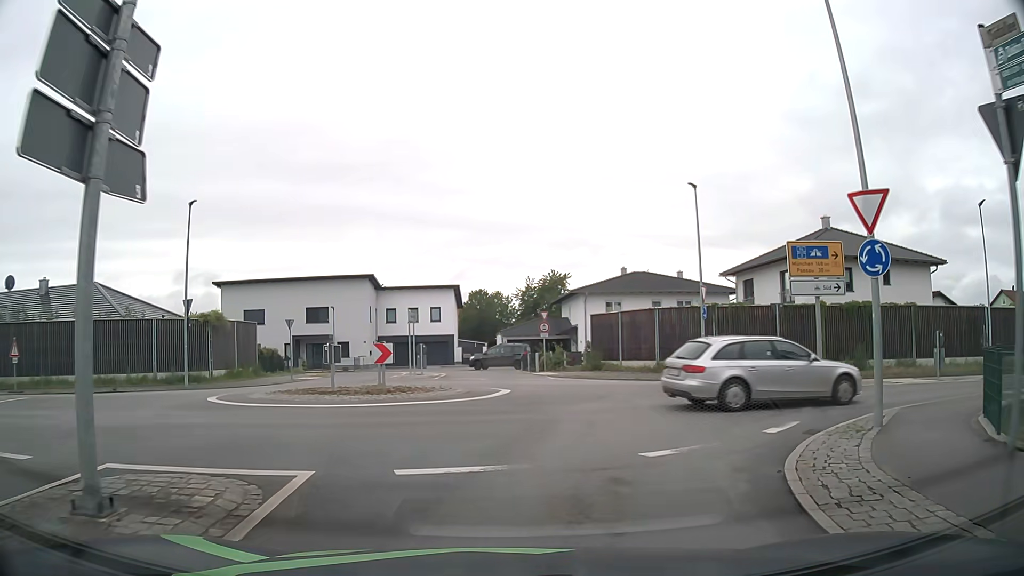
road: unclassified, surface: asphalt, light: Day
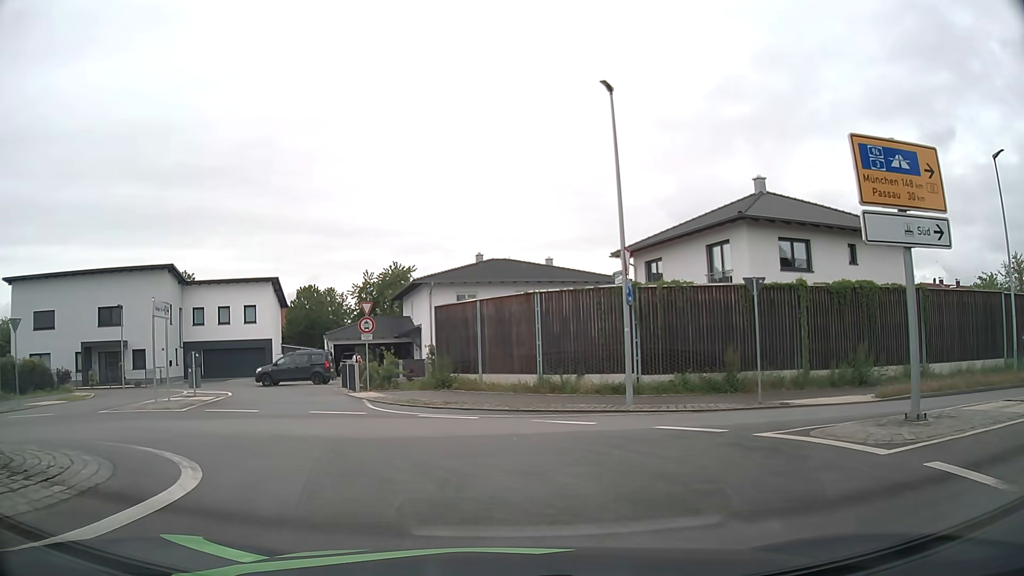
(+1.3, +11.7) m; +13°
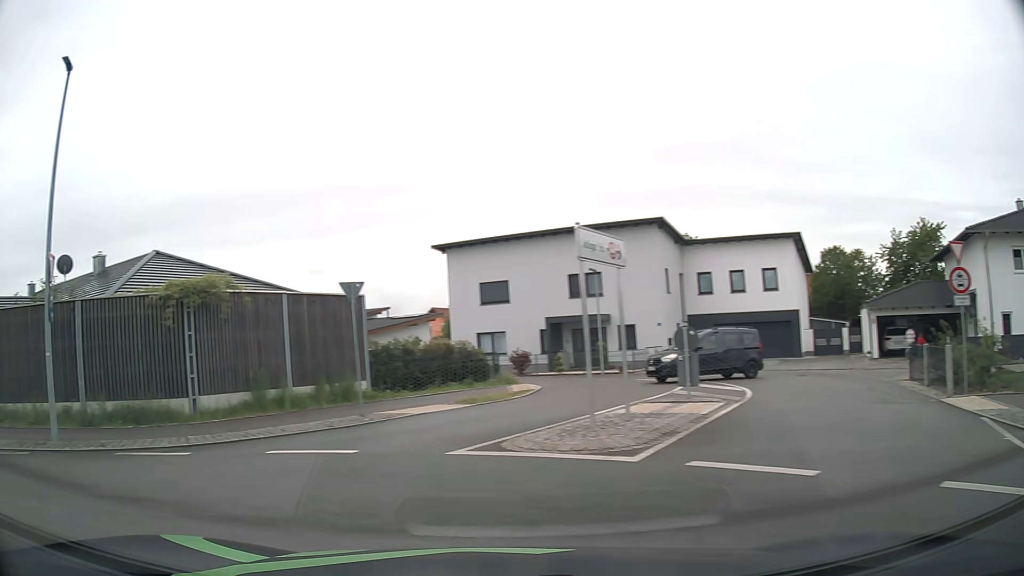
(-2.9, +9.8) m; -47°
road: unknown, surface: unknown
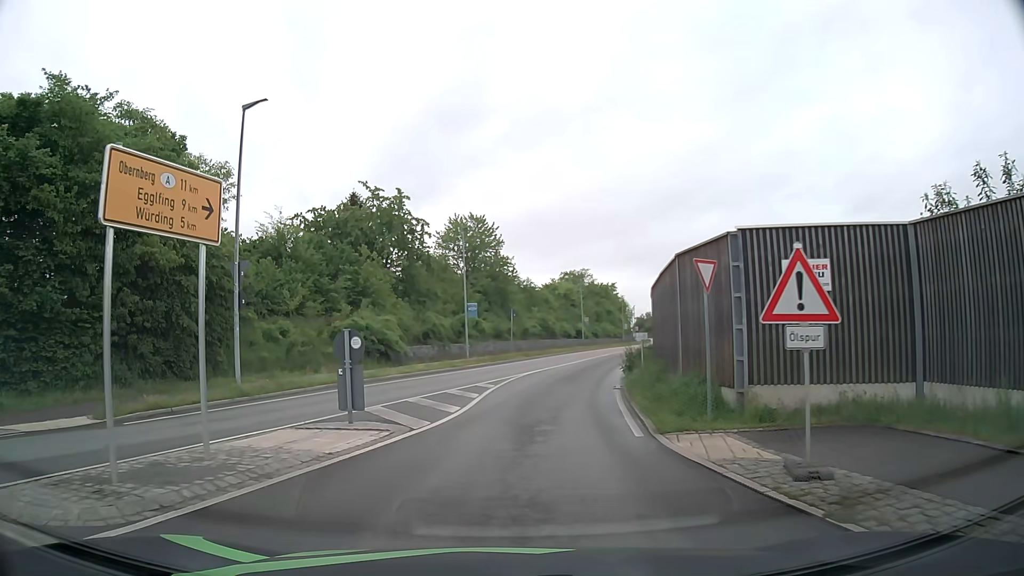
(-9.9, +8.2) m; -79°
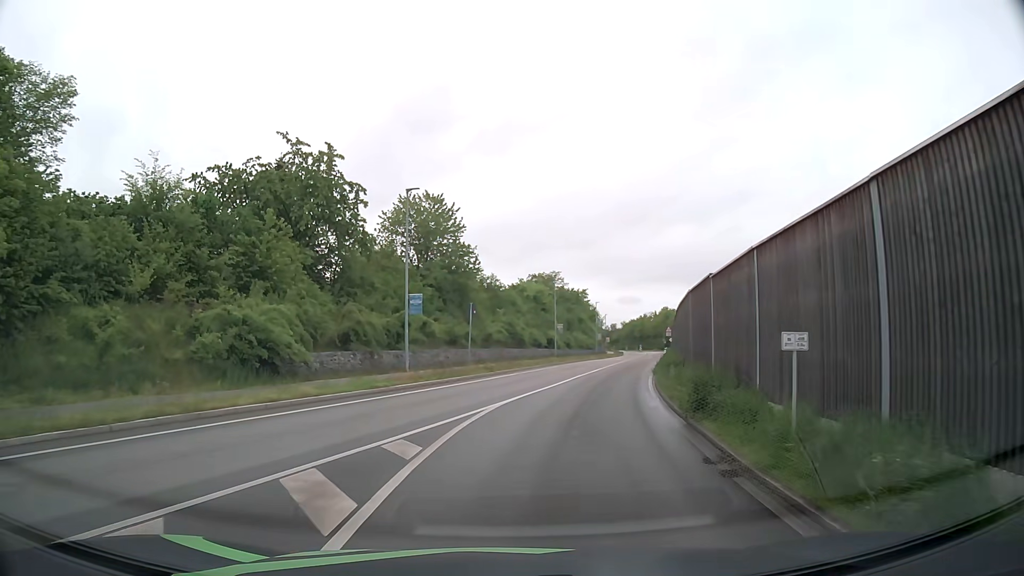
(+0.1, +12.3) m; +3°
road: secondary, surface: asphalt
